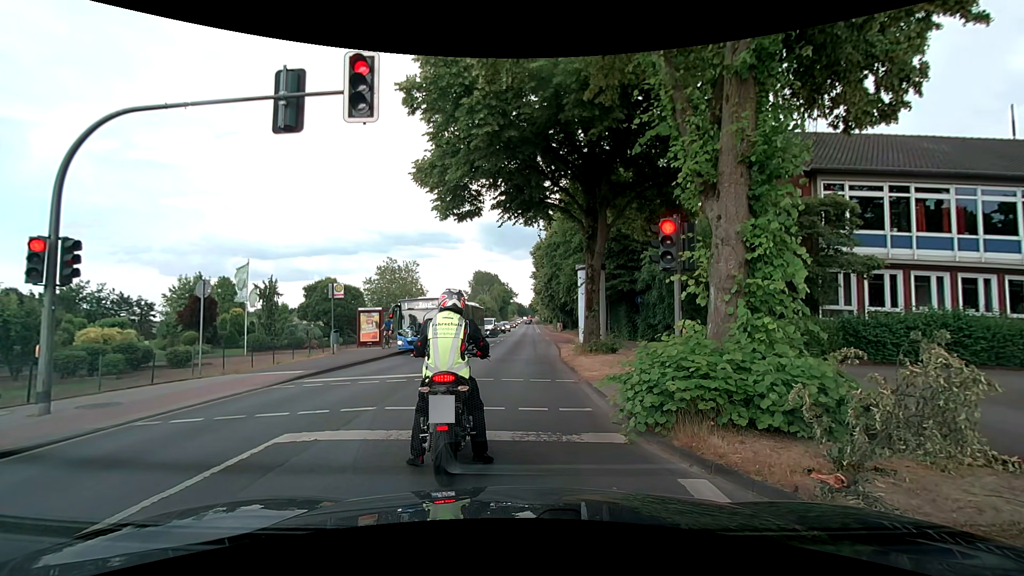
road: secondary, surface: asphalt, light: Day
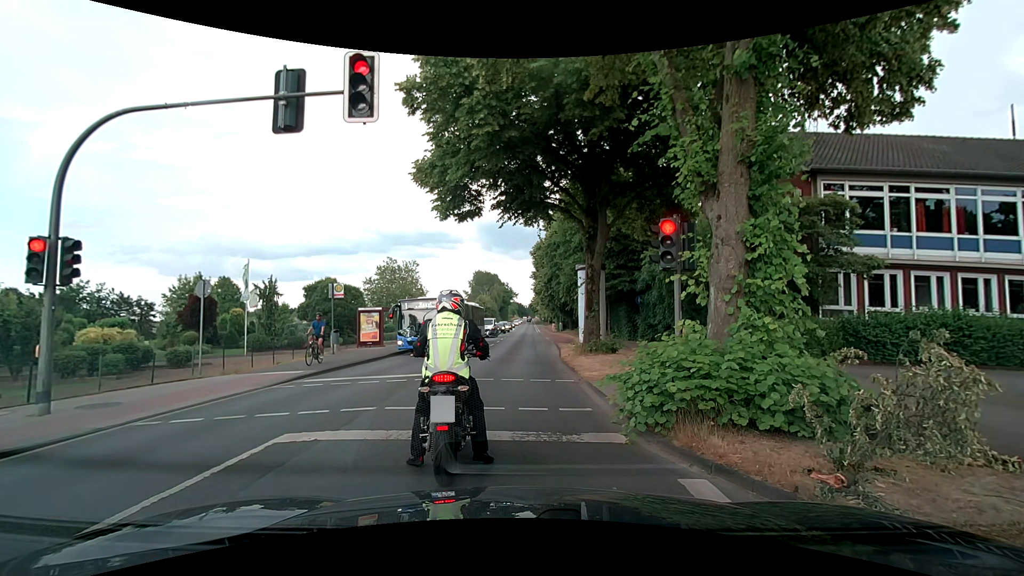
(0.0, 0.0) m; 0°
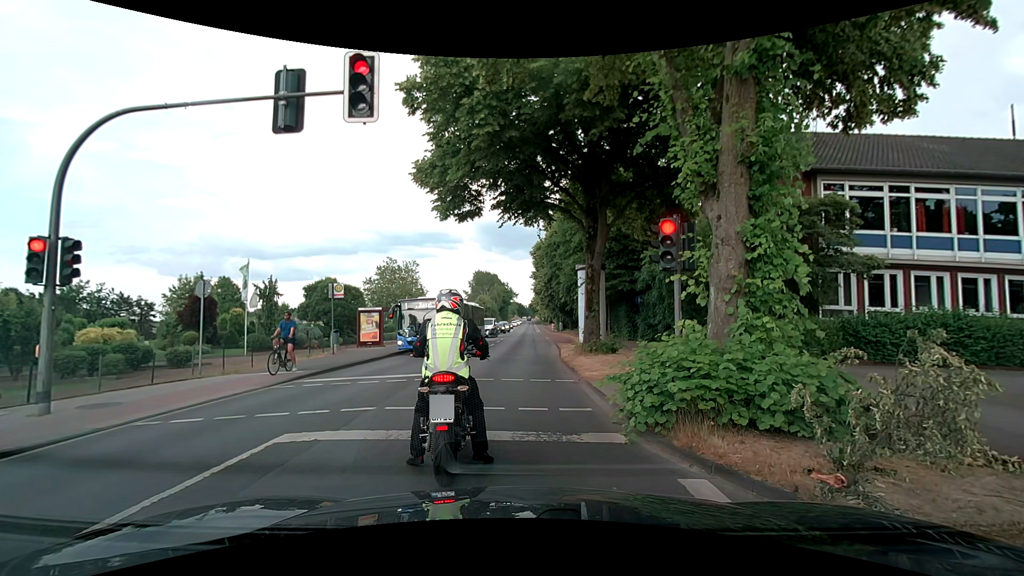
(0.0, 0.0) m; 0°
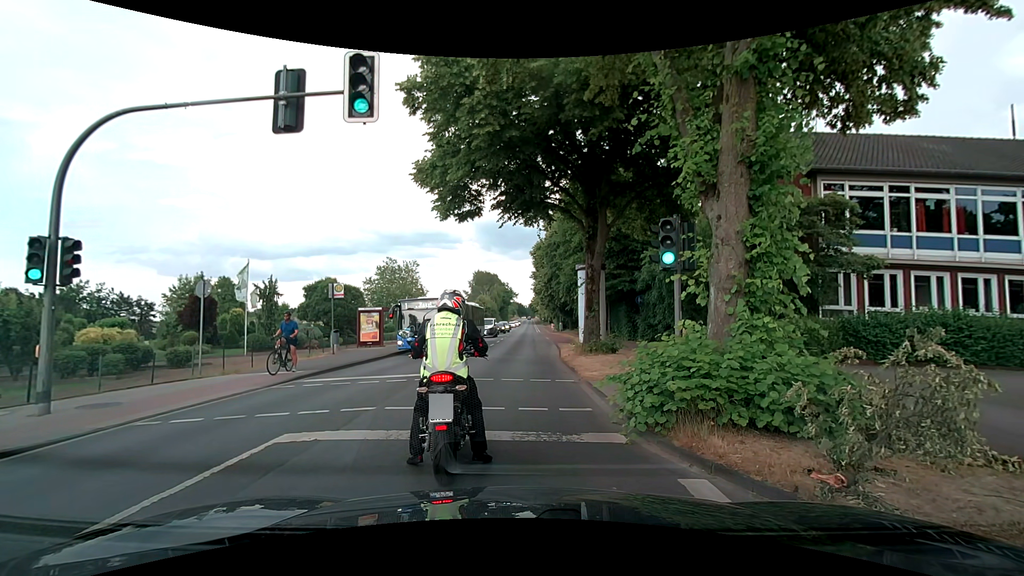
(0.0, 0.0) m; 0°
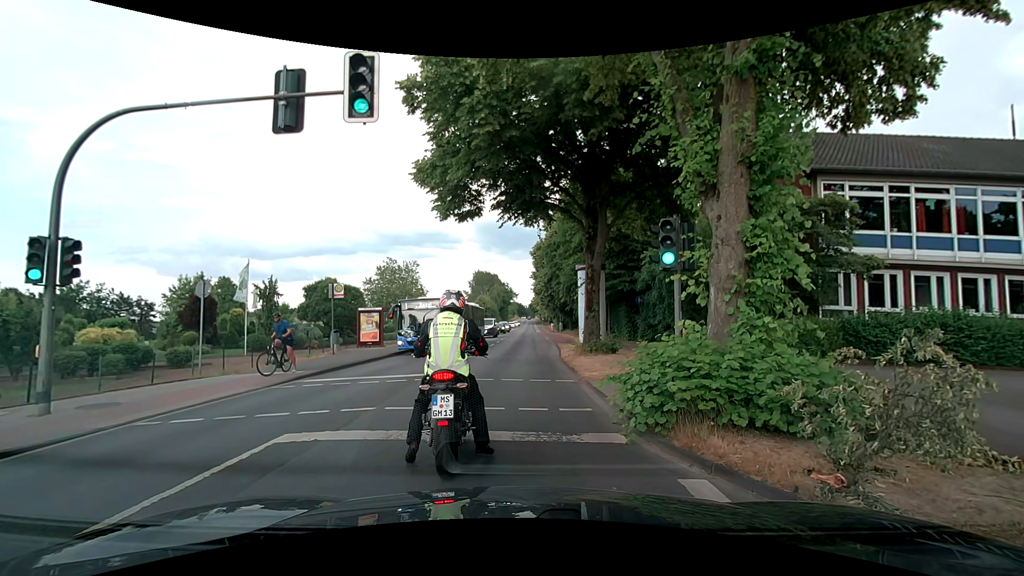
(0.0, 0.0) m; 0°
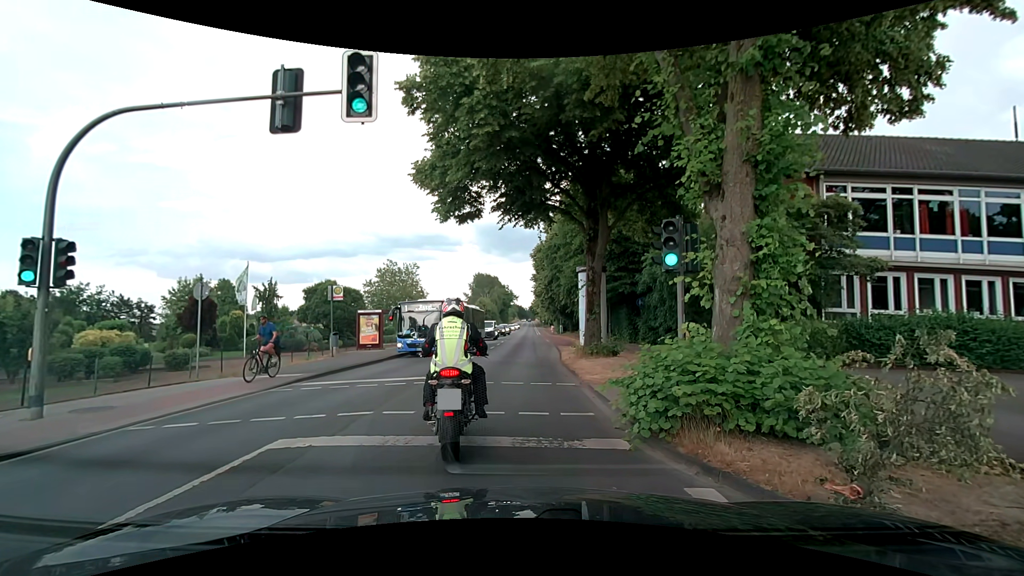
(0.0, +0.2) m; 0°
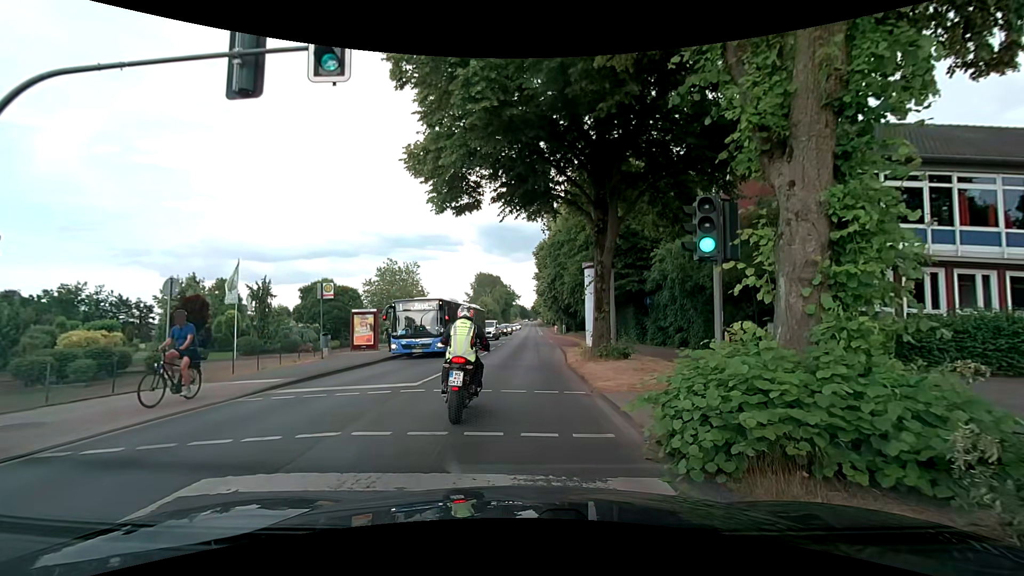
(0.0, +1.7) m; +2°
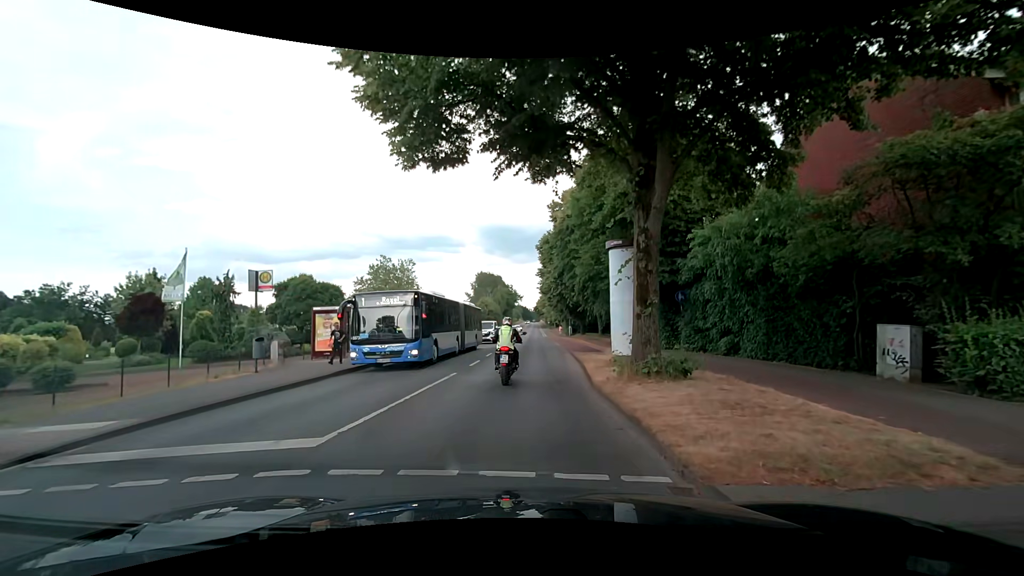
(-0.1, +6.2) m; -3°
(0, +10) (+1, +20) (+1, +30) (+2, +40) (+2, +50) (+3, +60) (+3, +70) (+4, +80) (+5, +90) (+6, +100) m
